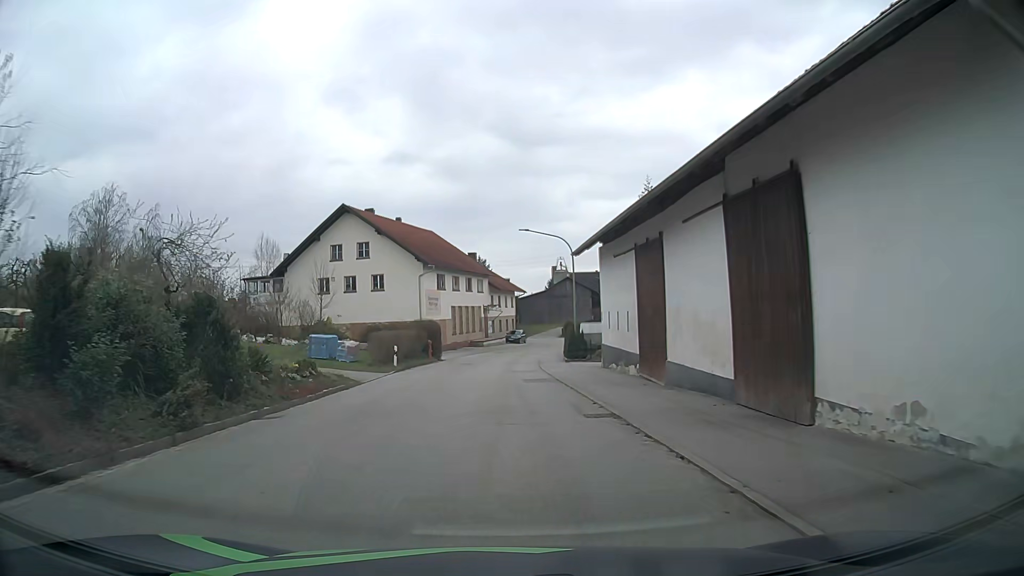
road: tertiary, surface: asphalt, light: Day
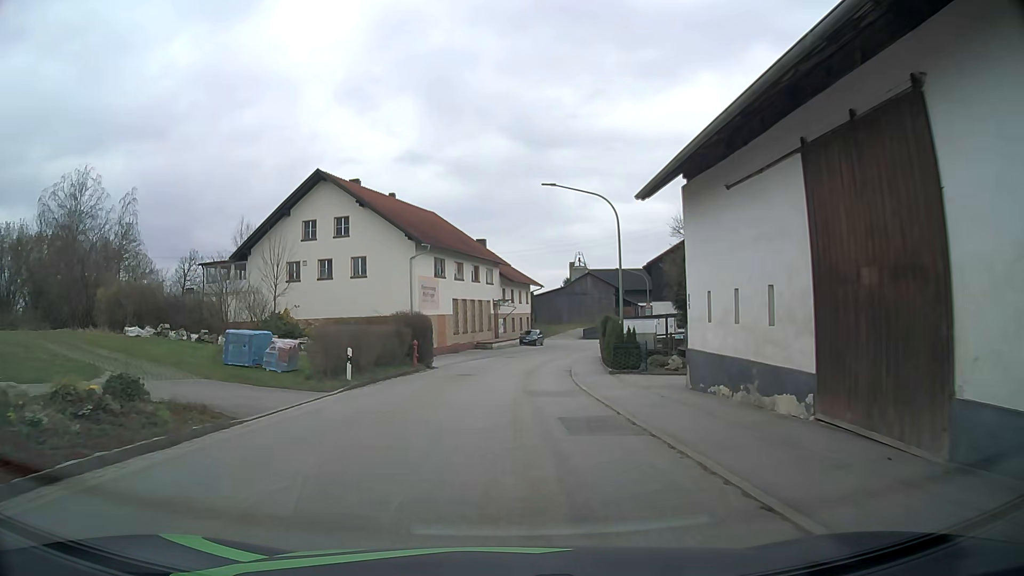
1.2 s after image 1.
(-0.1, +11.8) m; -1°
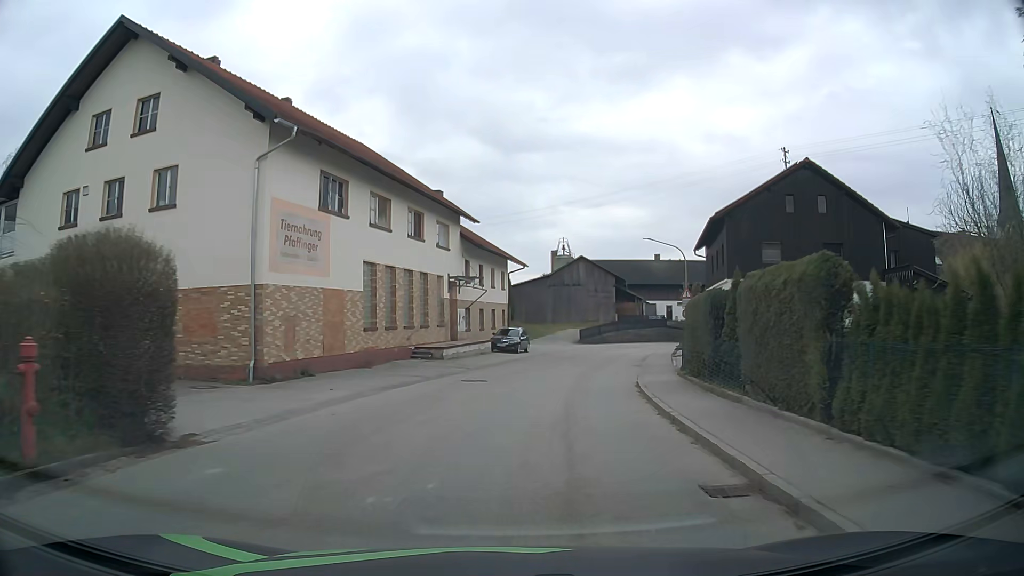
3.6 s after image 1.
(+0.3, +24.0) m; +3°
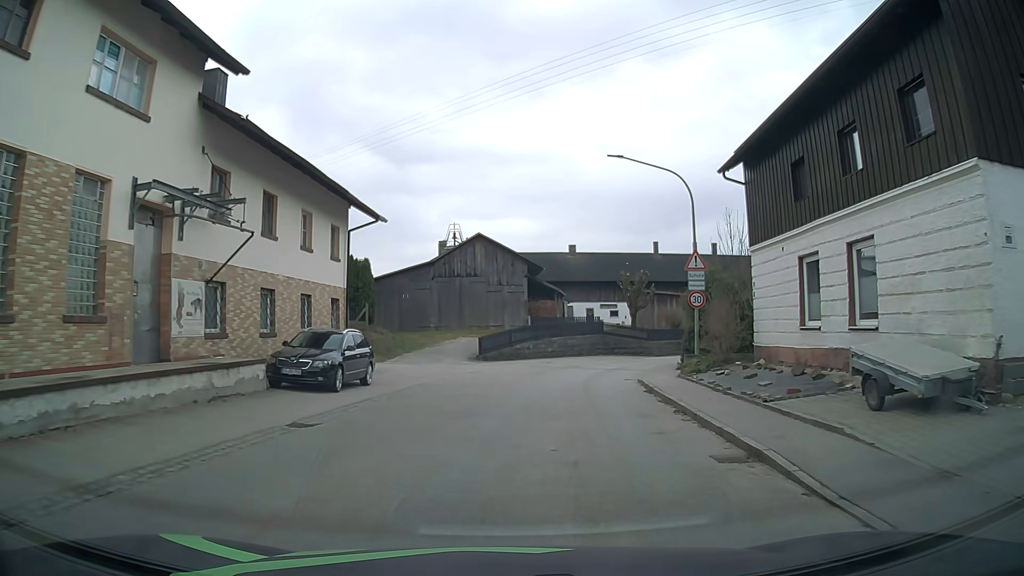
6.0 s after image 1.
(+2.0, +23.3) m; +9°
(0, +10) (+2, +20) (+4, +30) (+8, +39) (+13, +47) (+19, +55) (+25, +63) (+31, +71) (+37, +79) (+44, +87) m
